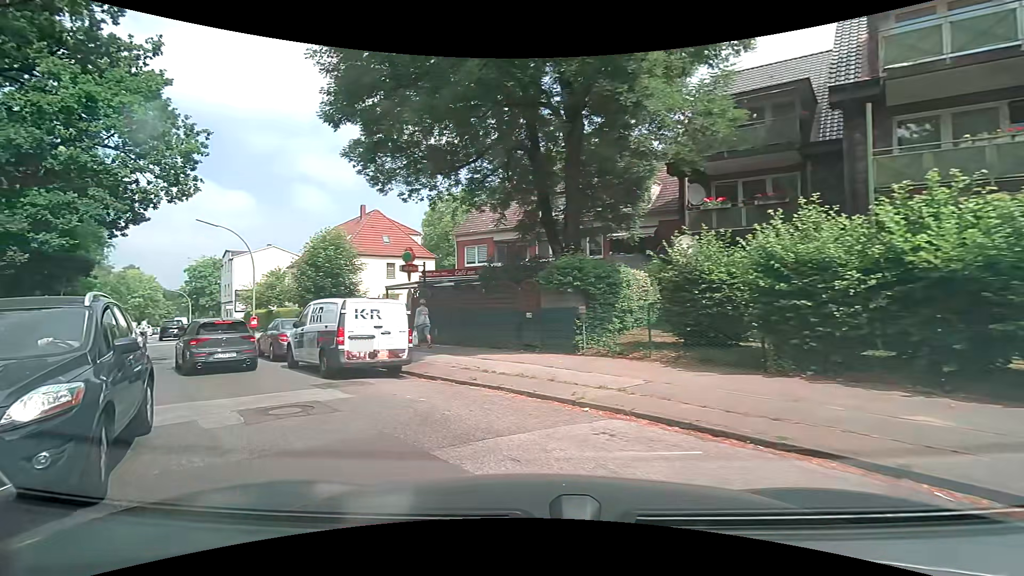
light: Day
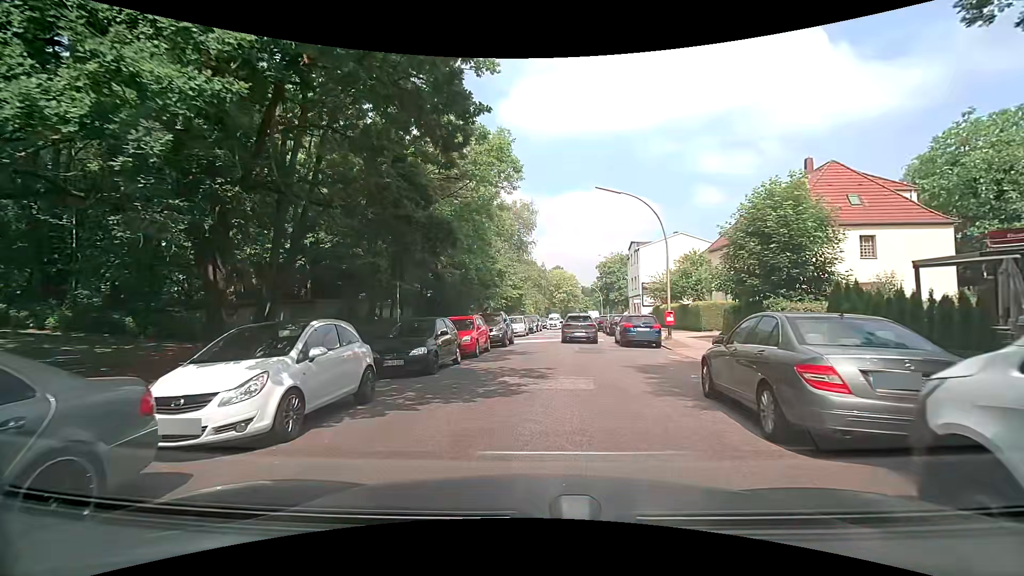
(-5.4, +11.1) m; -45°
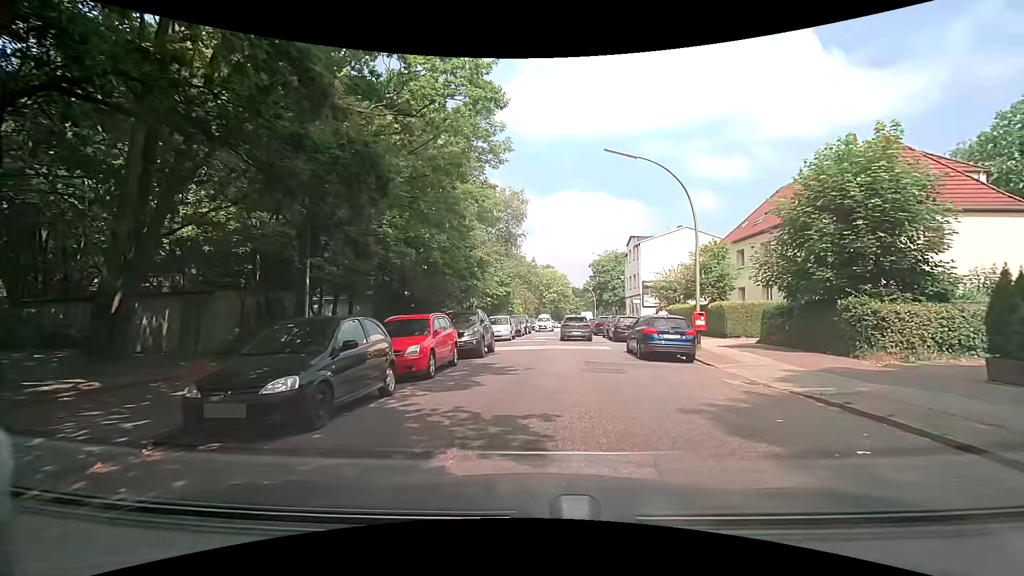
(+0.2, +6.2) m; +3°
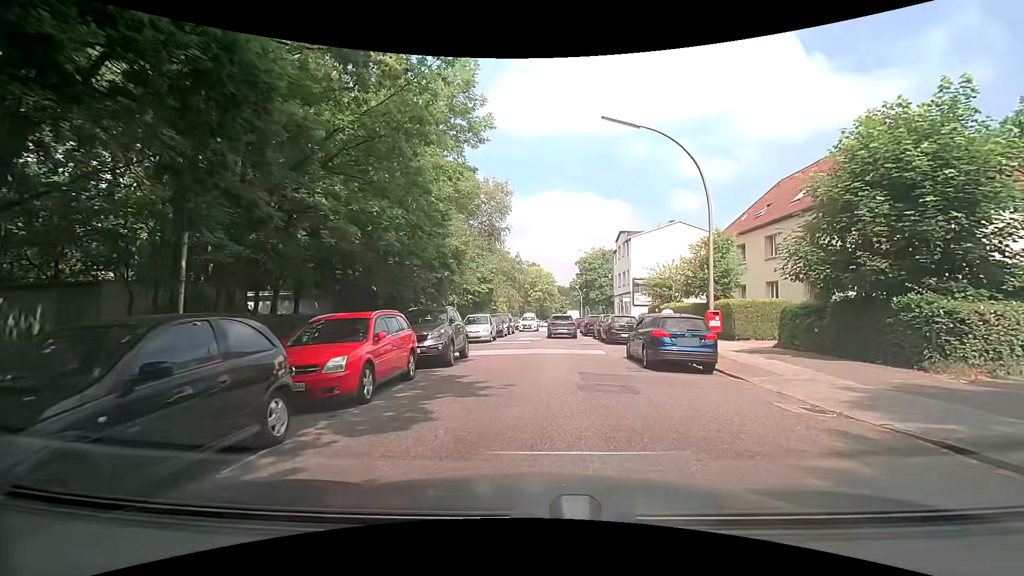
(+0.1, +3.3) m; +3°
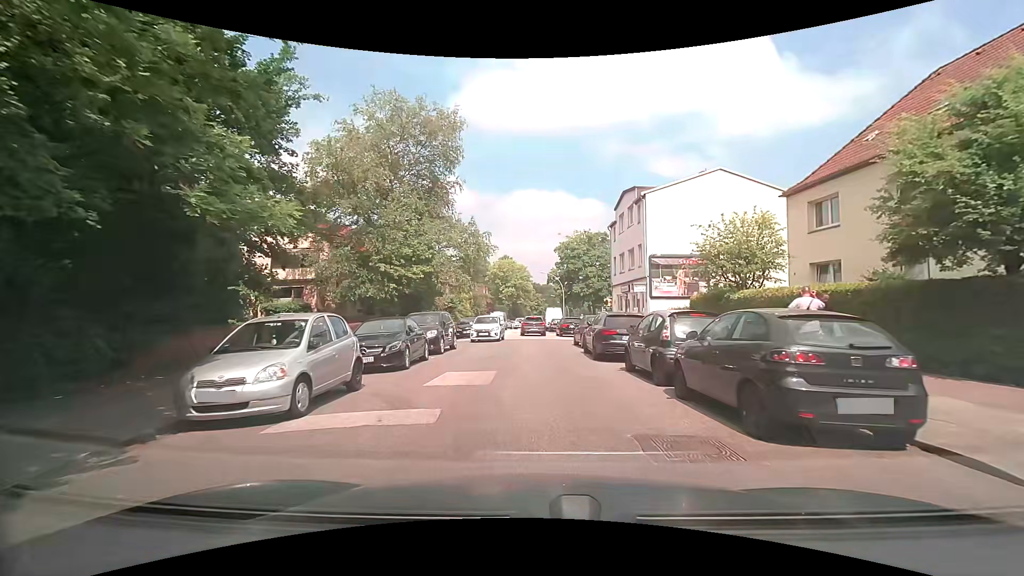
(+0.3, +18.6) m; +2°
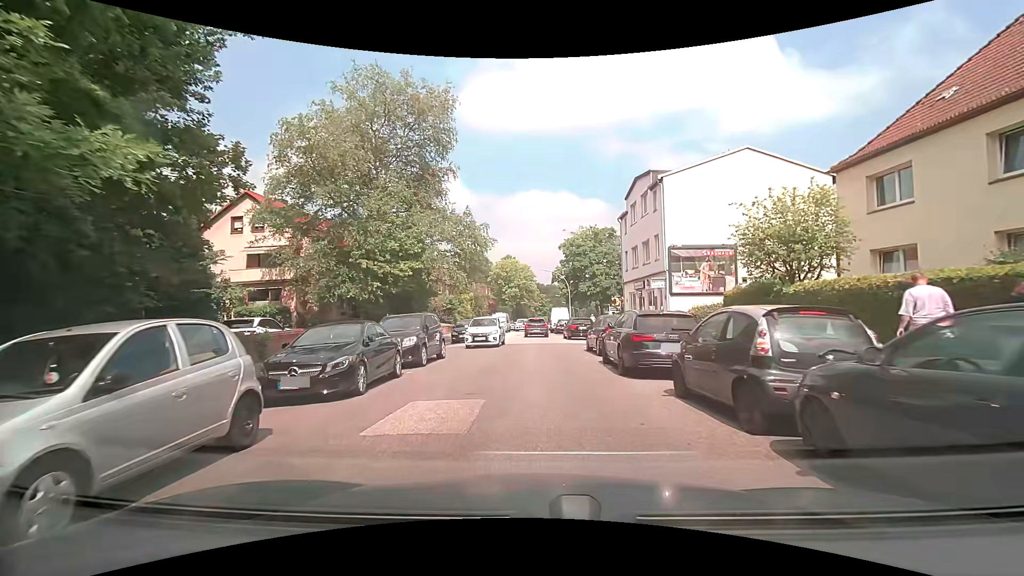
(0.0, +3.9) m; -1°
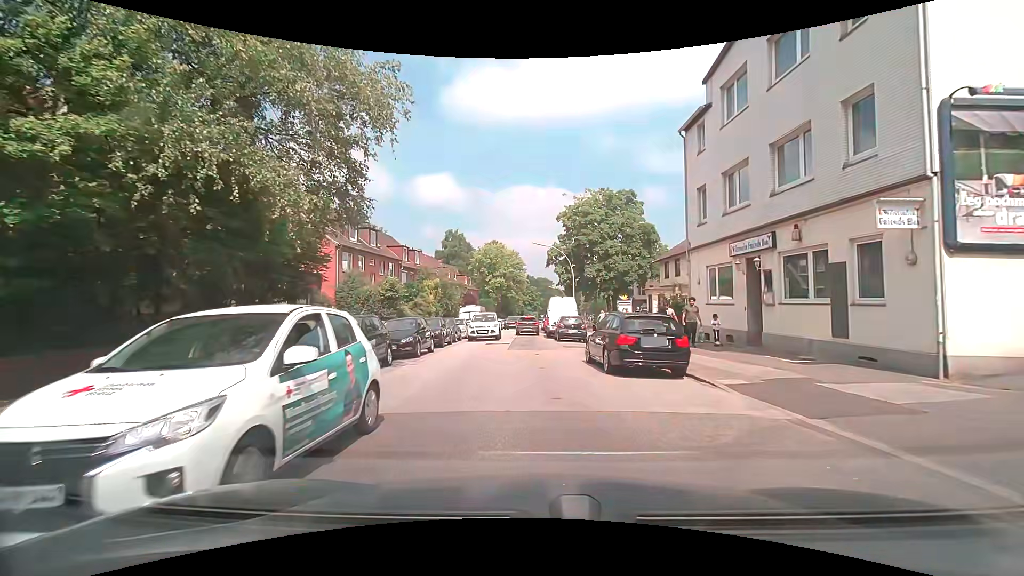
(+0.3, +20.0) m; +2°
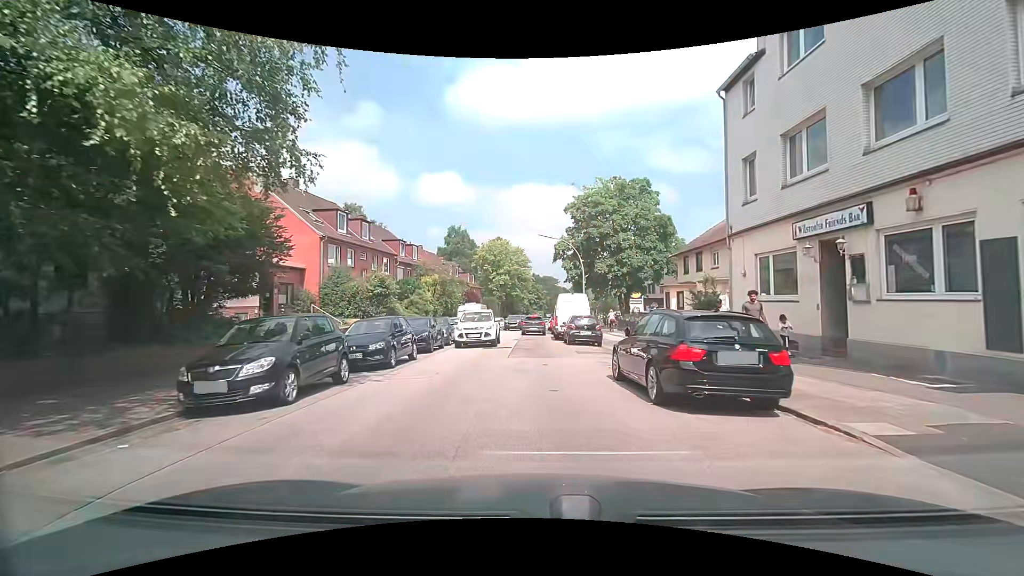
(0.0, +3.9) m; -1°
(0, +10) (0, +20) (-1, +30) (-1, +40) (-1, +50) (0, +60) (0, +70) (+1, +80) (+2, +90) (+3, +100) m
